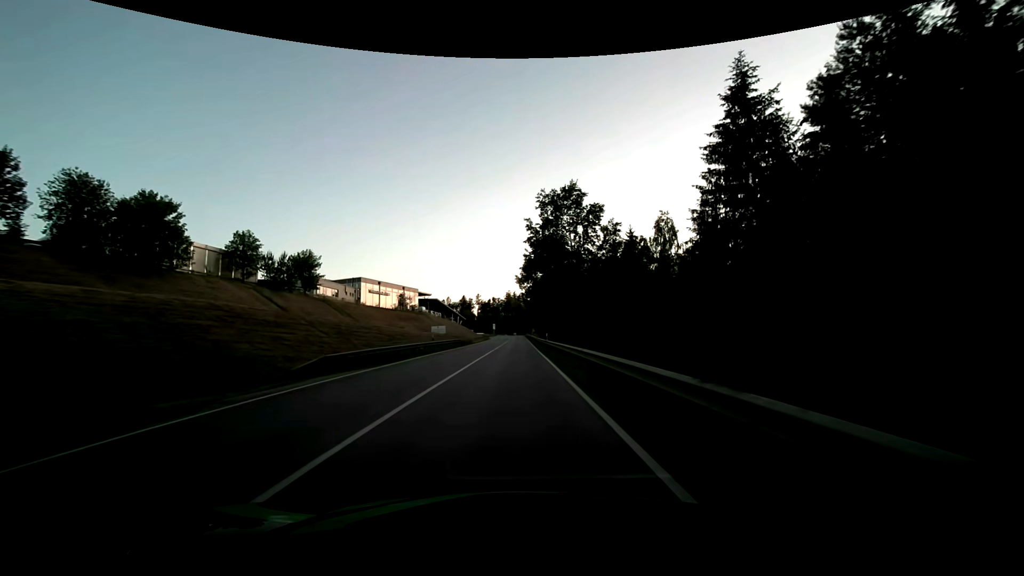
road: secondary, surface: asphalt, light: Day
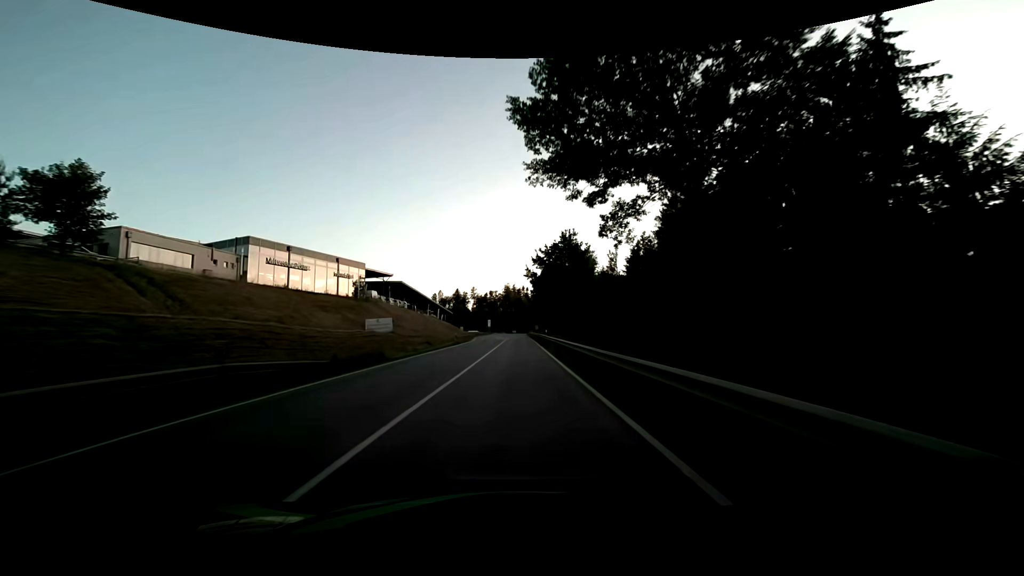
(-0.1, +45.6) m; 0°
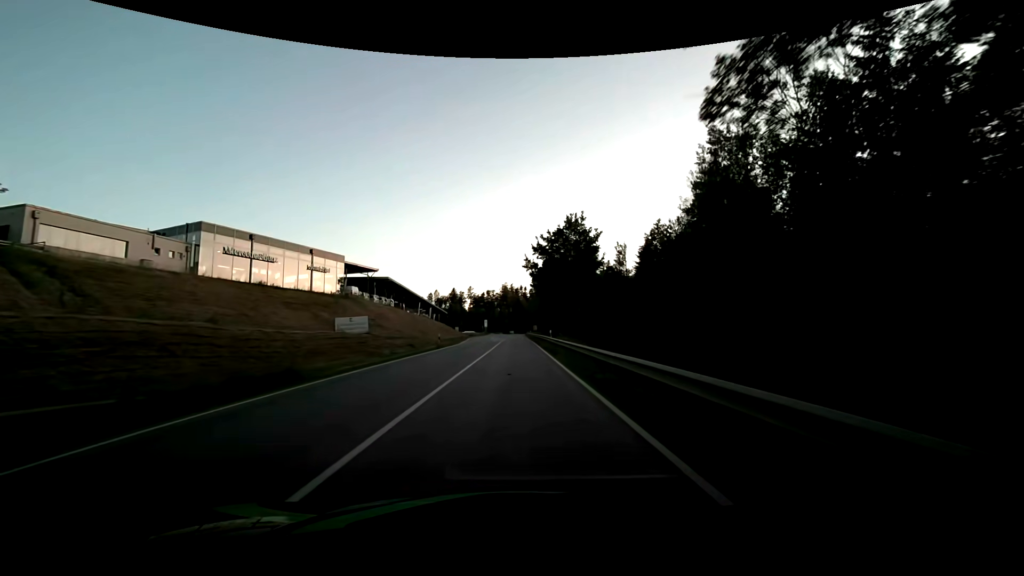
(0.0, +9.1) m; 0°
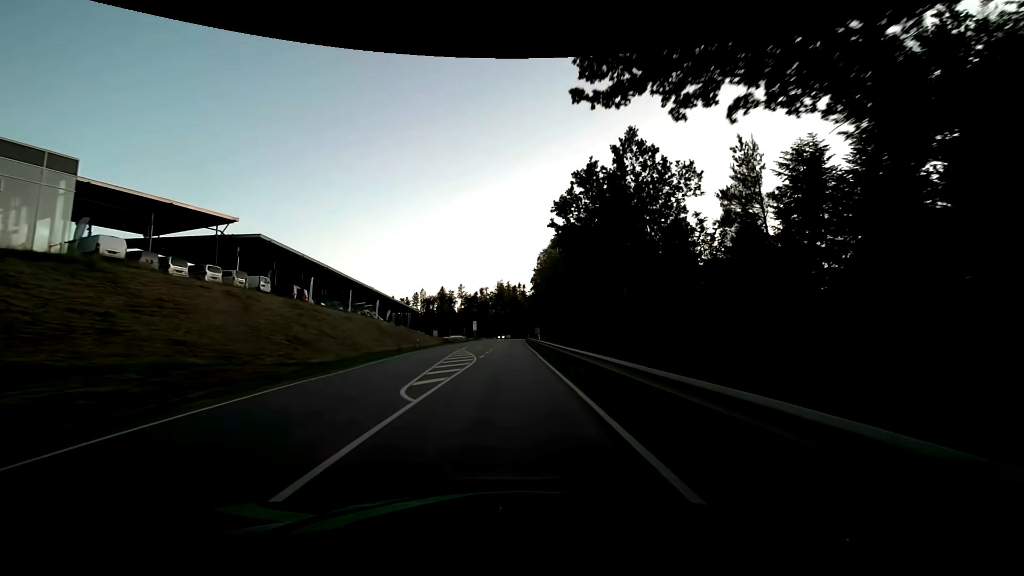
(-0.1, +46.0) m; 0°
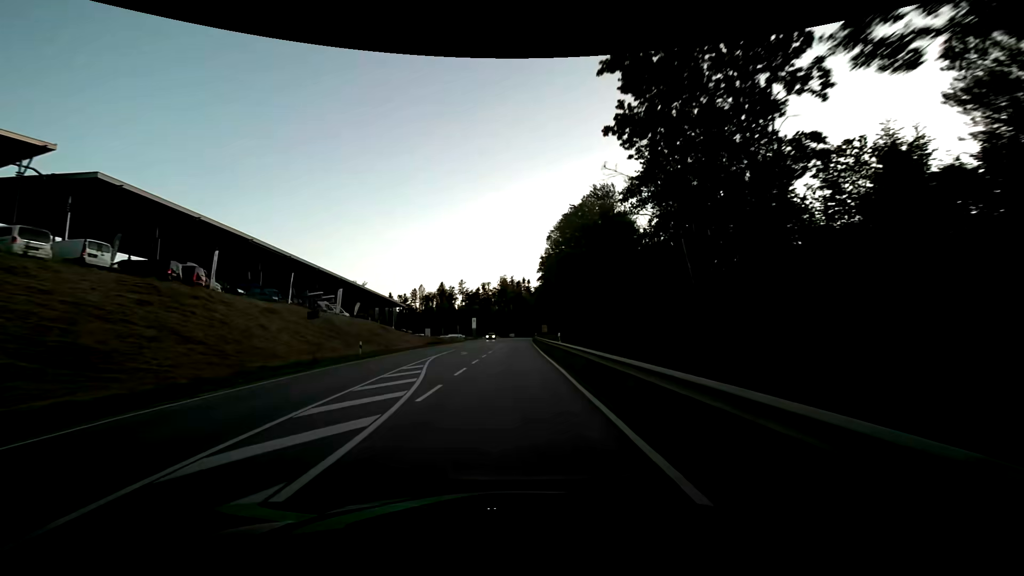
(0.0, +19.6) m; 0°
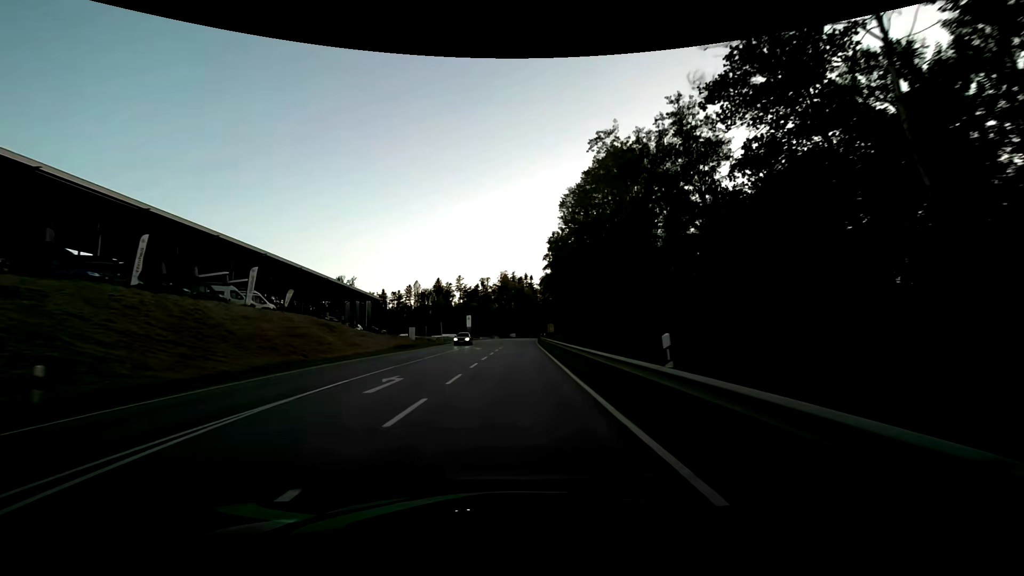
(-0.1, +21.0) m; 0°
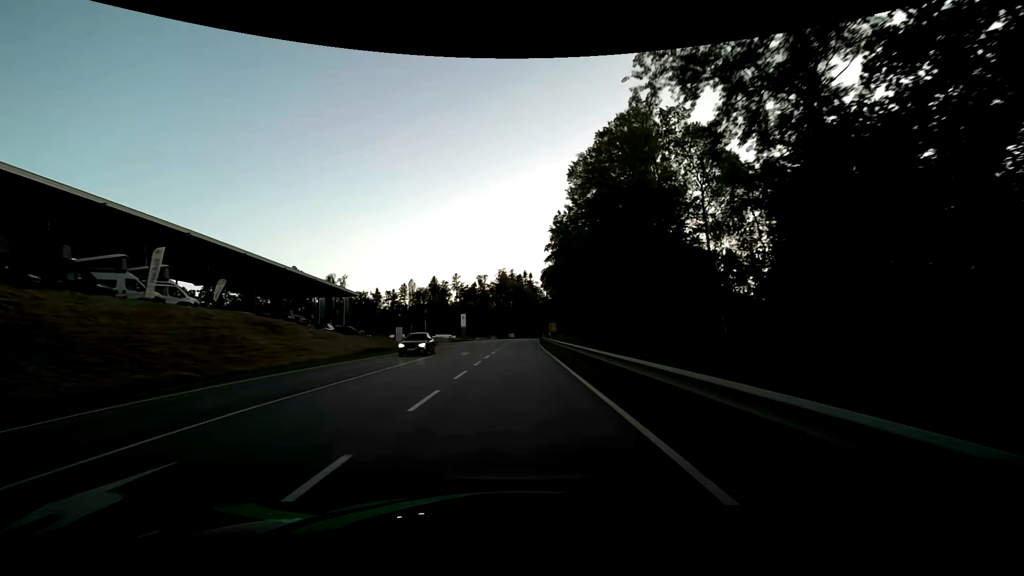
(0.0, +11.0) m; 0°
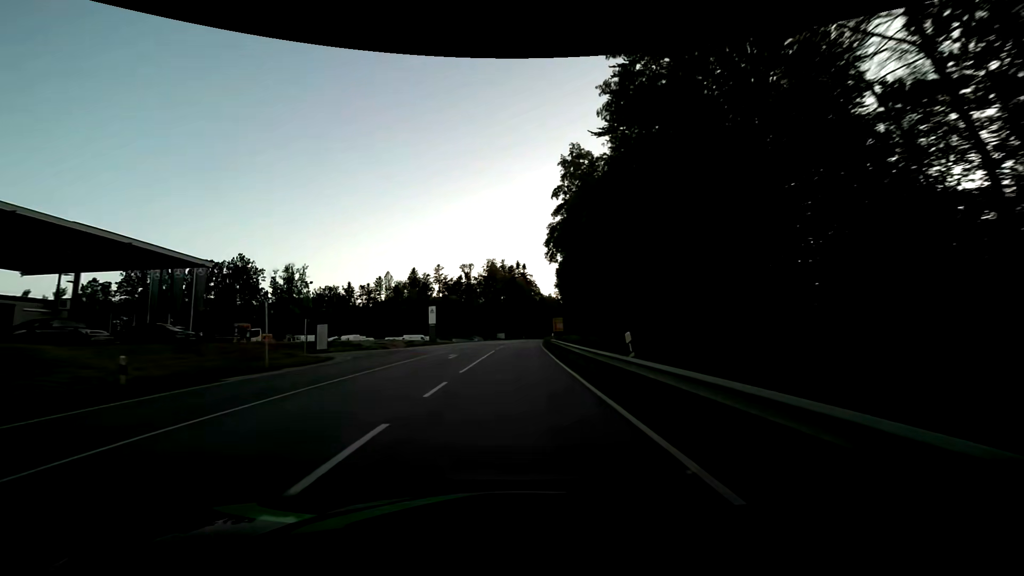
(+0.4, +34.8) m; +1°
(0, +10) (0, +20) (0, +30) (+1, +40) (+1, +50) (+1, +60) (+2, +70) (+2, +80) (+3, +90) (+3, +100) m
